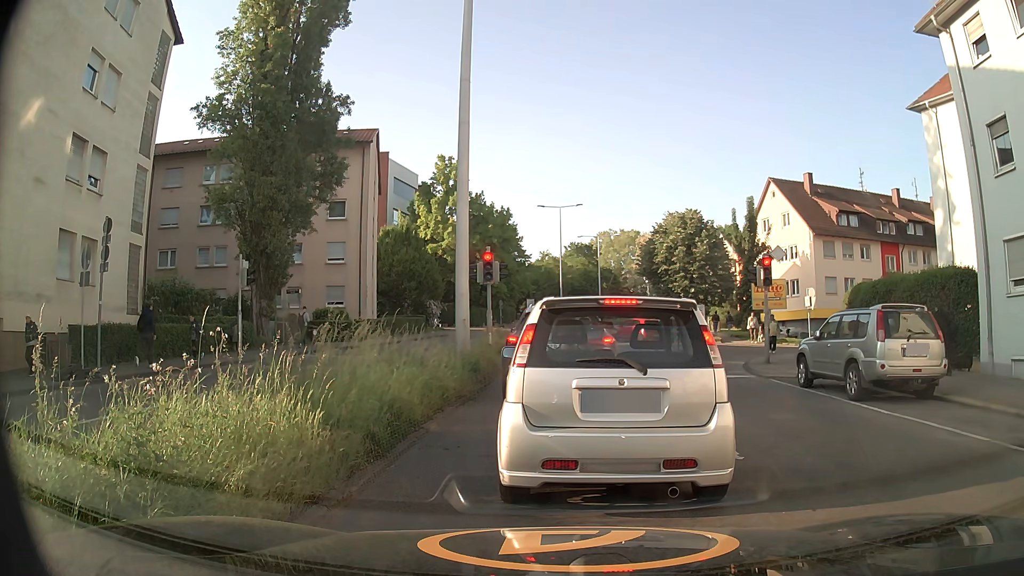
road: secondary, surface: asphalt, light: Day
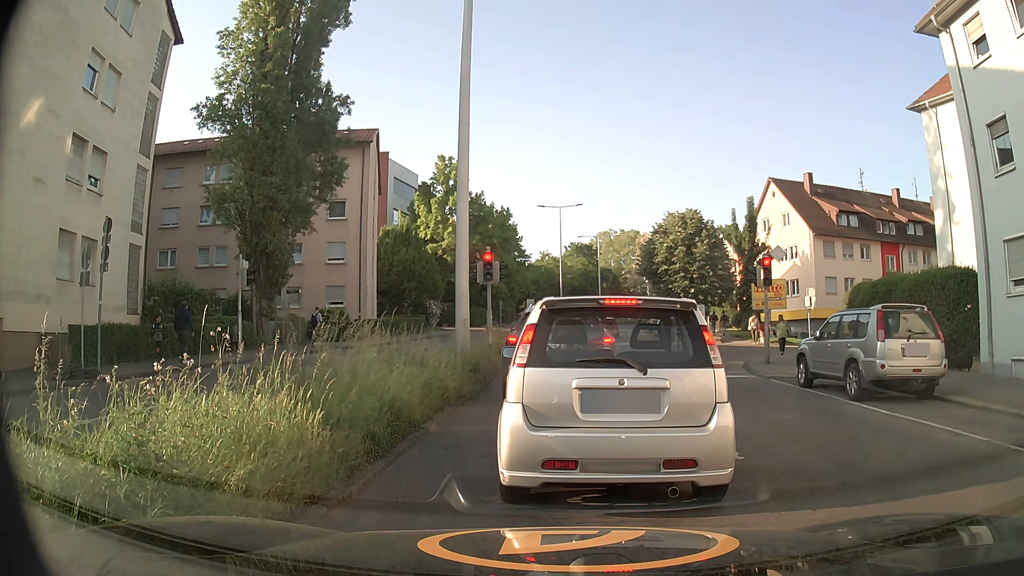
(0.0, 0.0) m; 0°
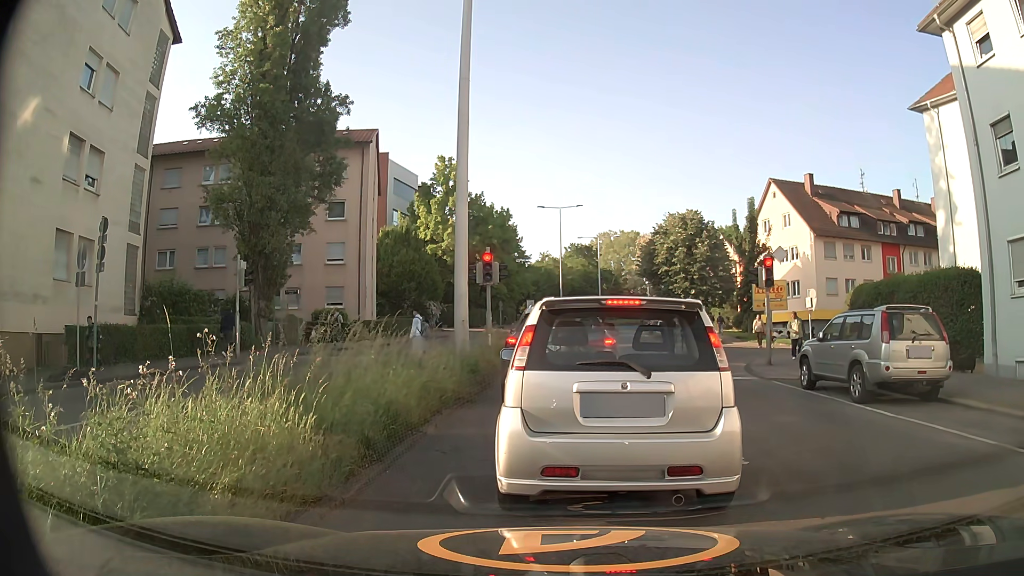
(0.0, +0.2) m; 0°
(0, +10) (0, +20) (+1, +30) (+1, +40) (+1, +50) (+2, +60) (+3, +70) (+4, +80) (+5, +90) (+7, +100) m
